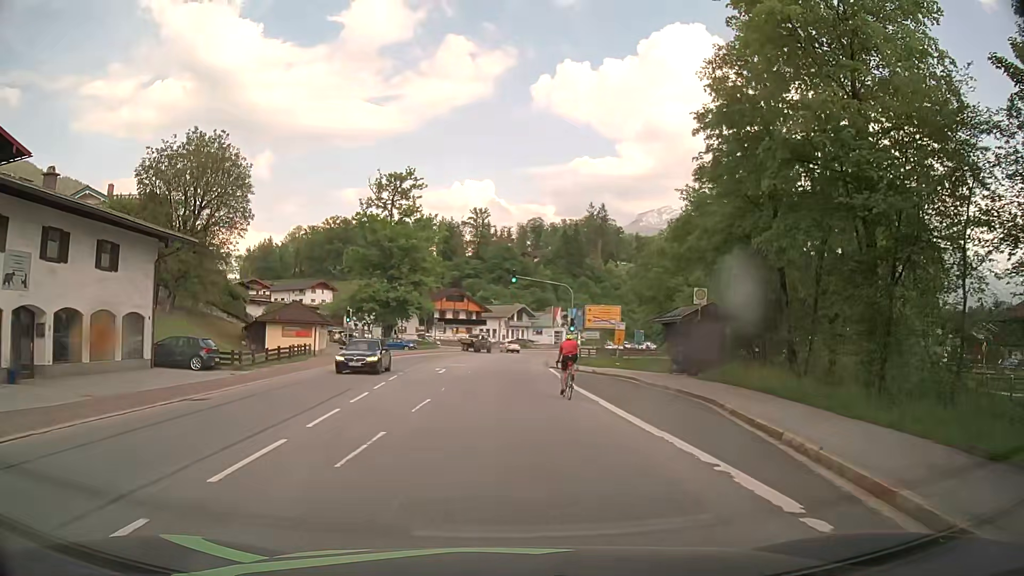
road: primary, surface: asphalt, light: Day
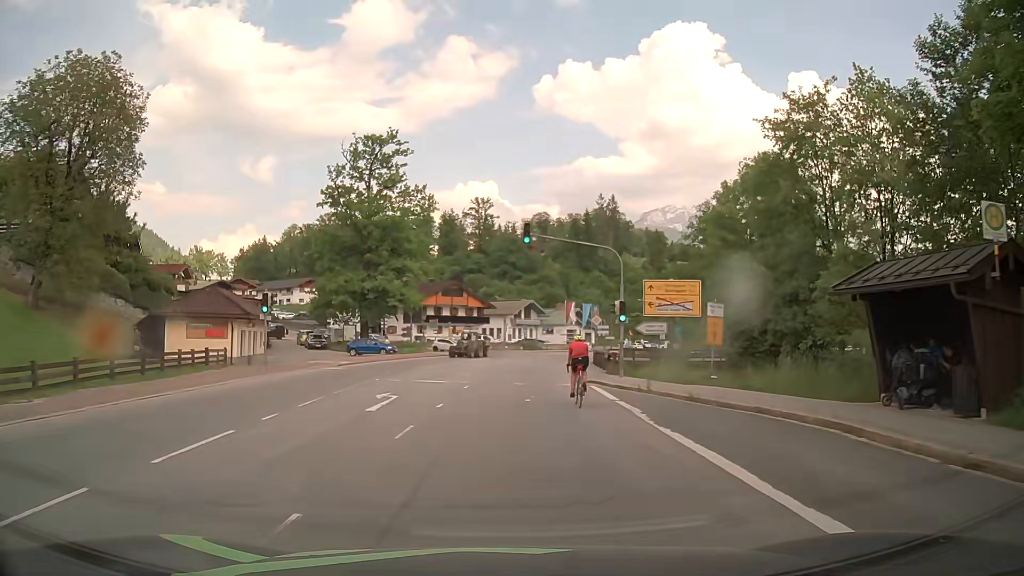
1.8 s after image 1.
(-0.2, +17.2) m; -1°
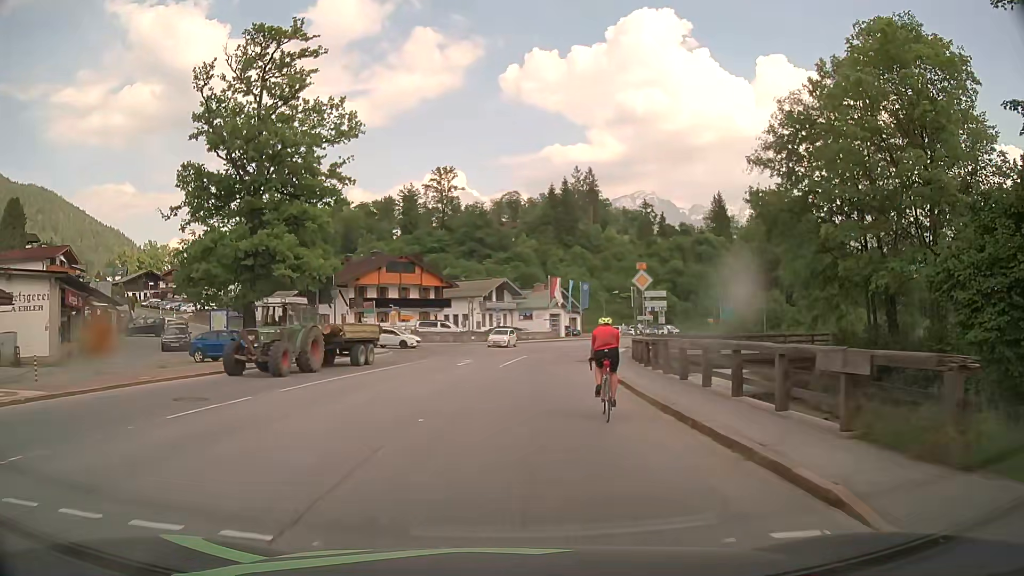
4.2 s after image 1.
(+0.4, +24.9) m; +3°
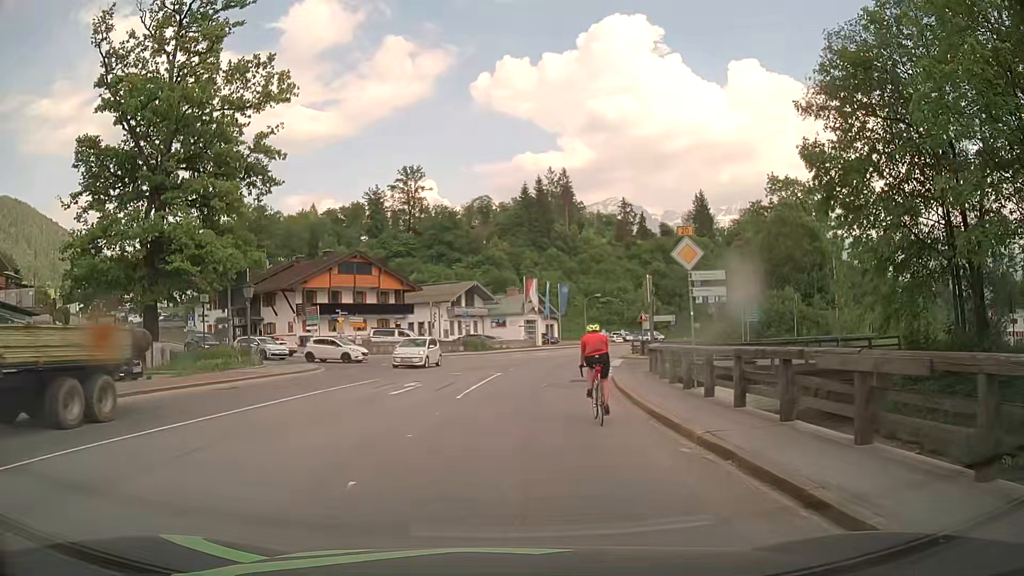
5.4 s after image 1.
(+0.1, +9.7) m; +2°
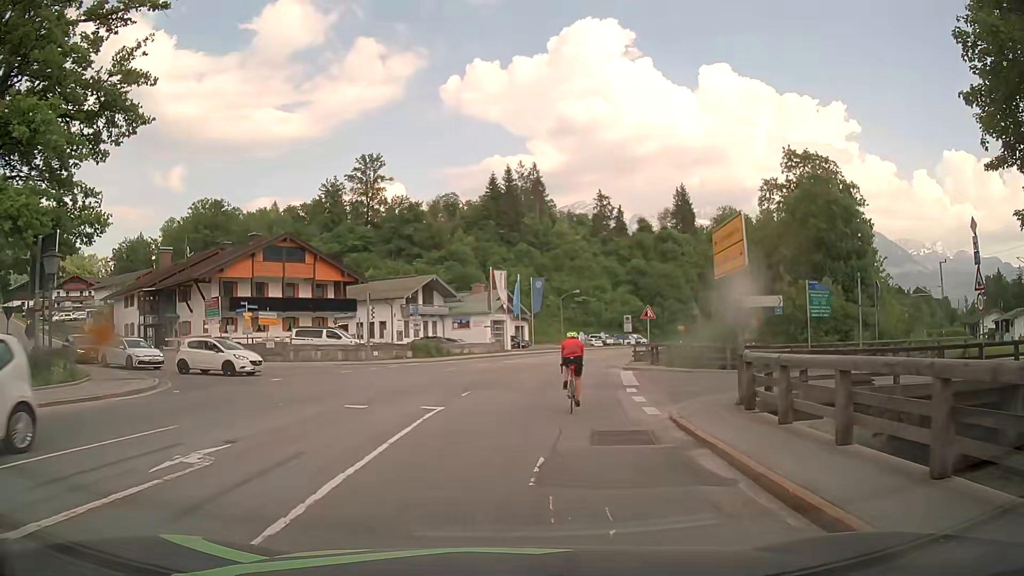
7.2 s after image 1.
(+0.3, +12.8) m; +3°
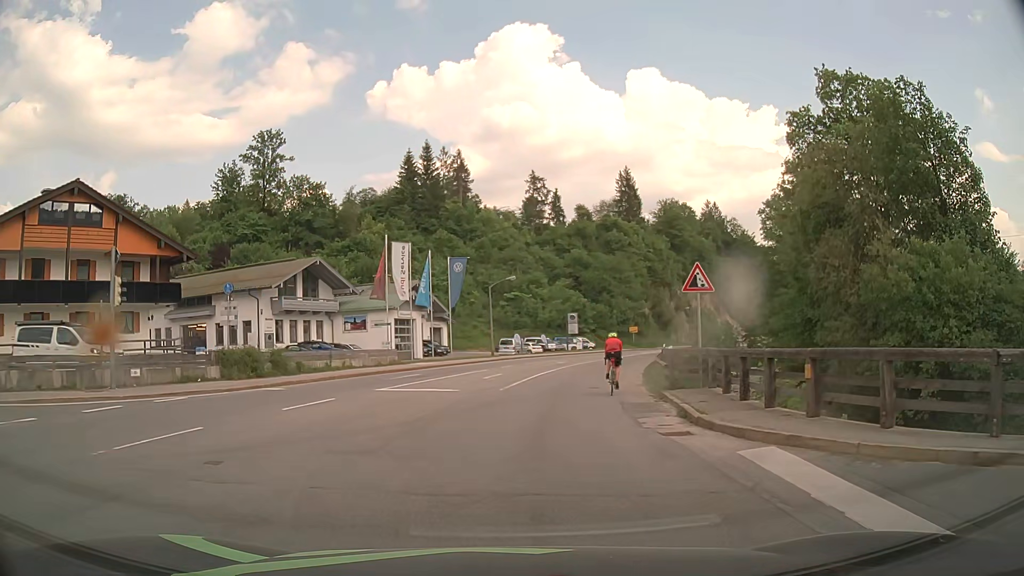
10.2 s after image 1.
(+1.0, +21.8) m; +6°
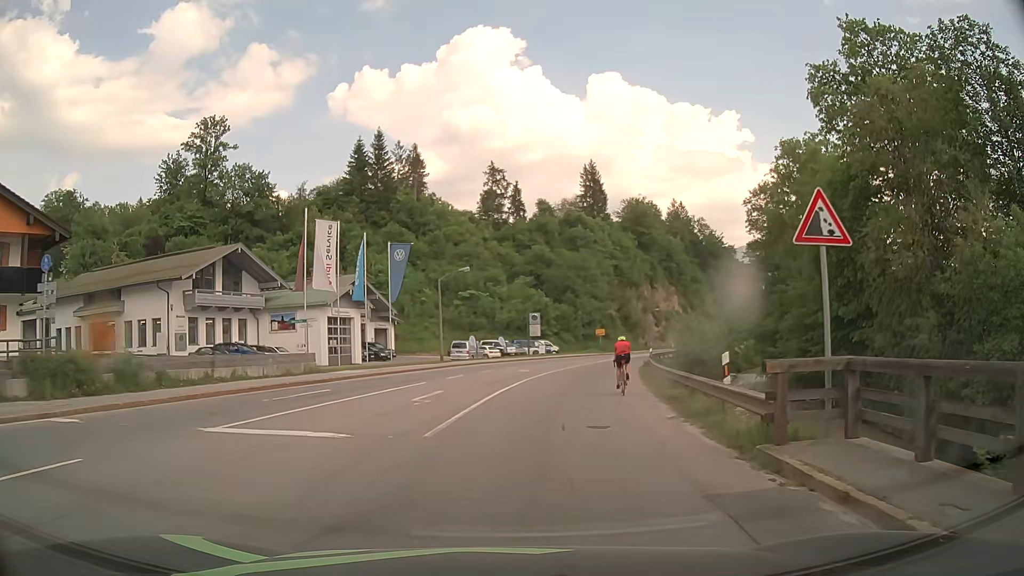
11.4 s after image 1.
(+0.2, +9.1) m; +4°
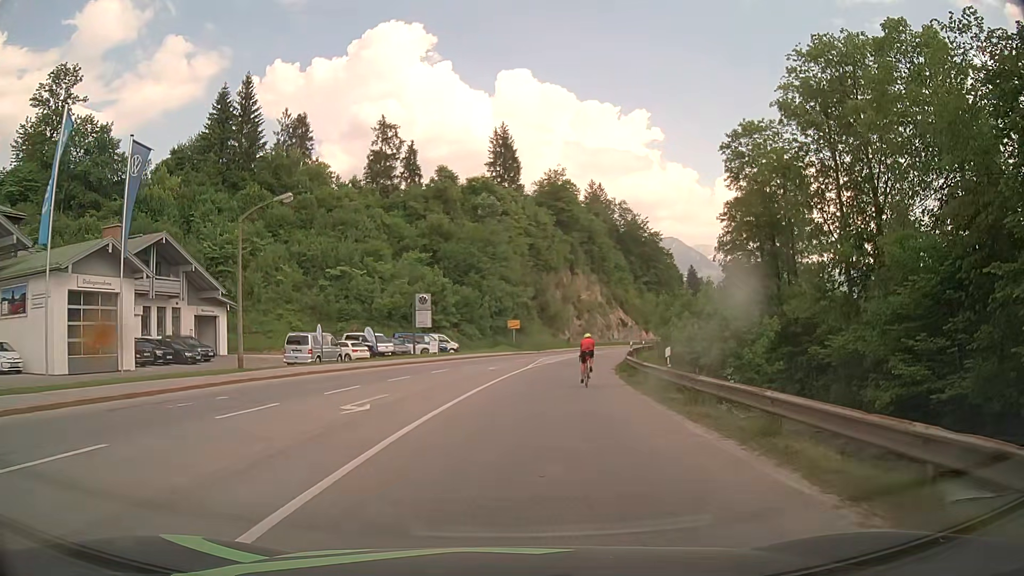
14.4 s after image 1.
(+1.6, +23.2) m; +8°
(0, +10) (+1, +20) (+2, +30) (+4, +40) (+6, +50) (+8, +59) (+11, +69) (+13, +79) (+17, +88) (+20, +97) m
